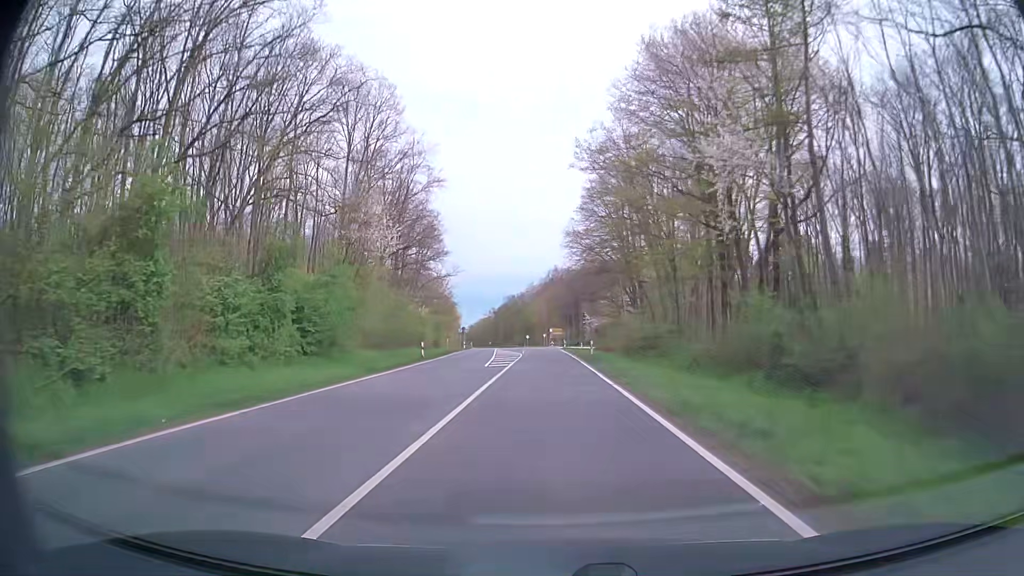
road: secondary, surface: asphalt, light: Day
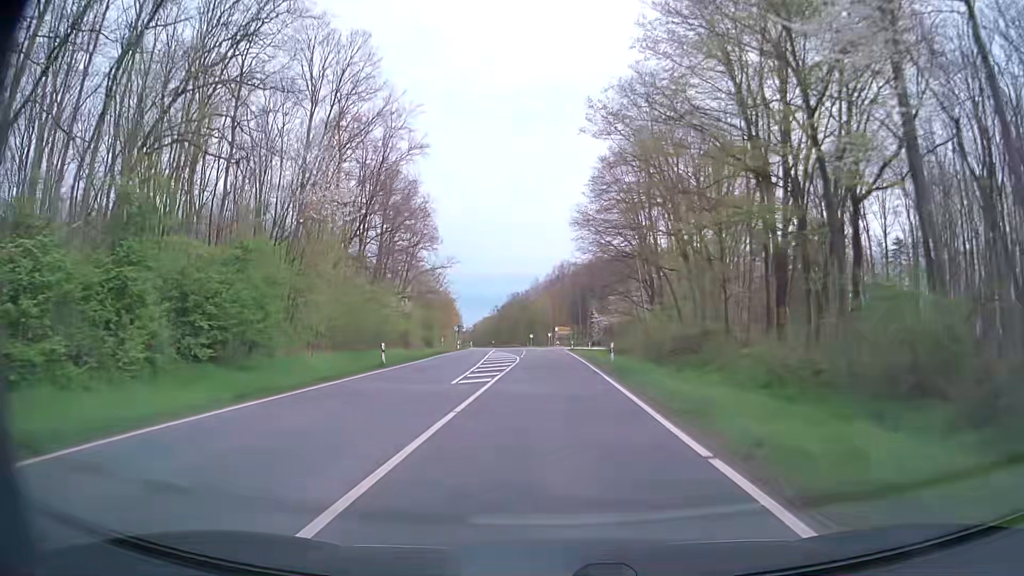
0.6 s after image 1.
(0.0, +10.8) m; -1°
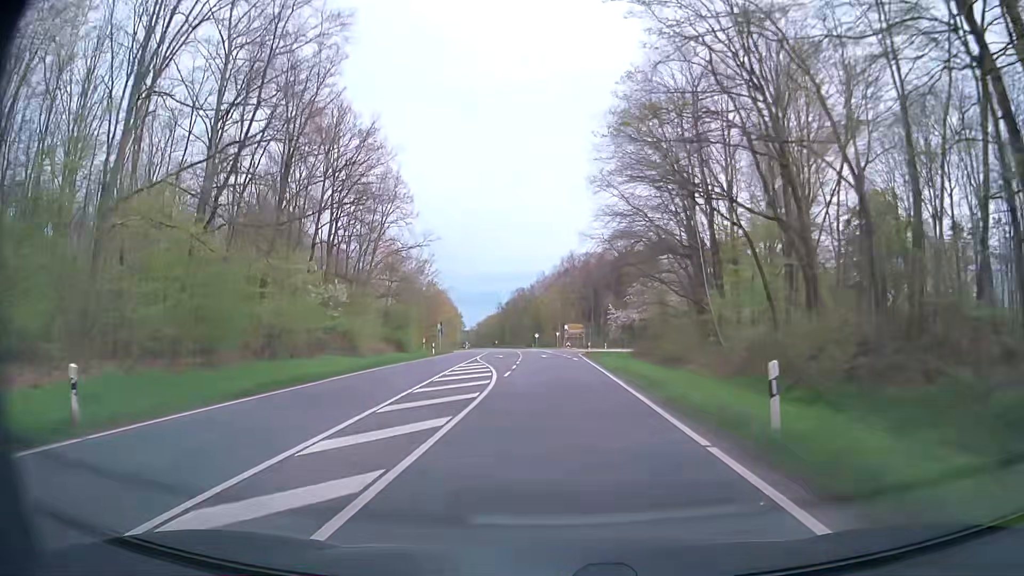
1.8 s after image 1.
(-0.1, +21.7) m; -1°
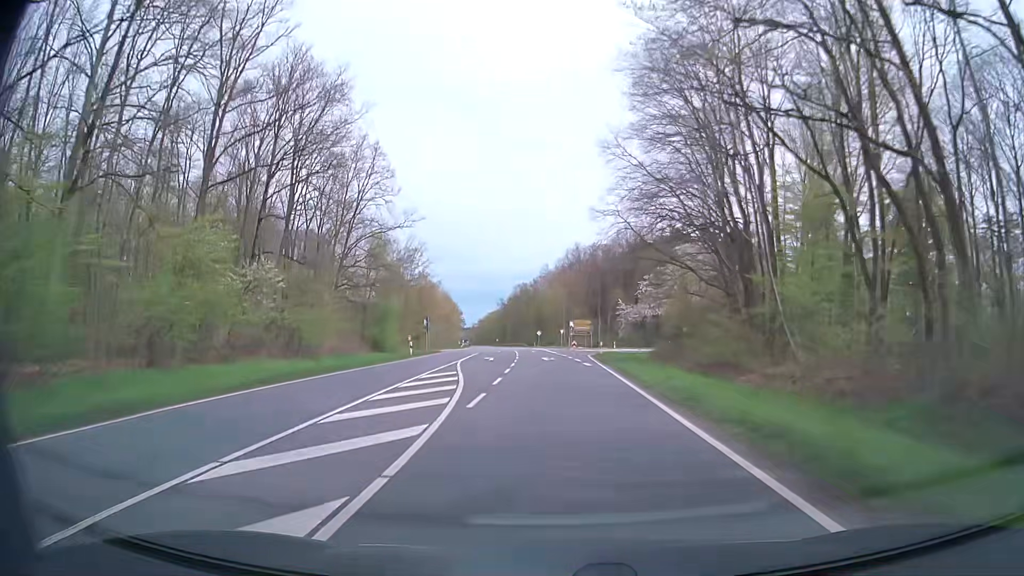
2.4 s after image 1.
(0.0, +10.8) m; 0°
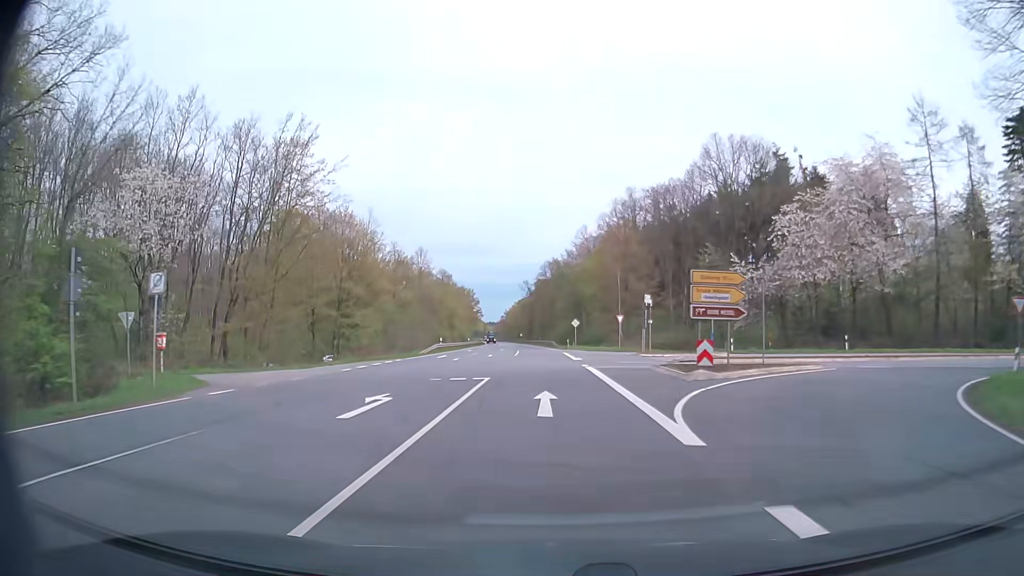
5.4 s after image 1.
(-1.5, +54.1) m; -3°
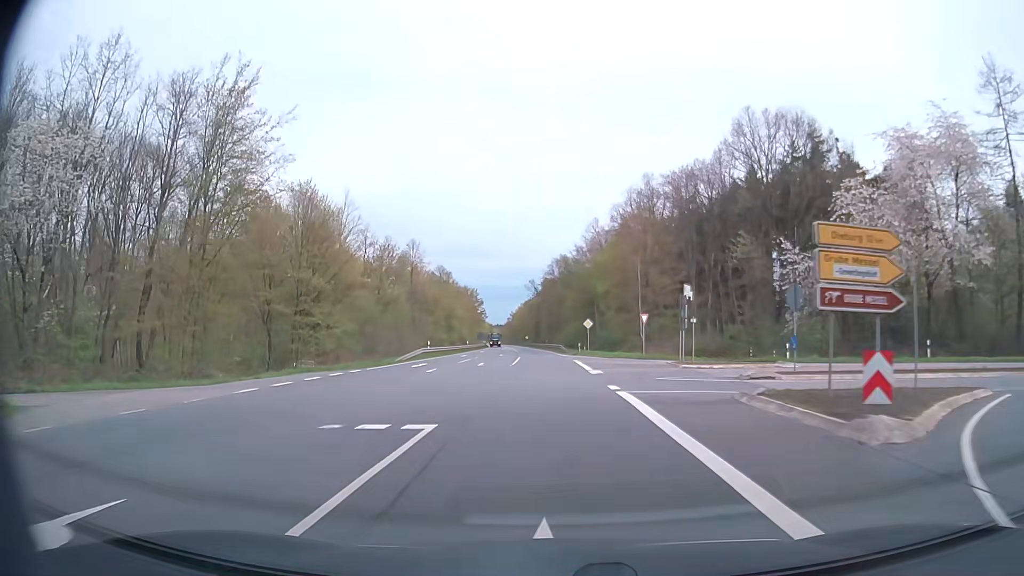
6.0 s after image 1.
(-0.1, +10.8) m; -1°
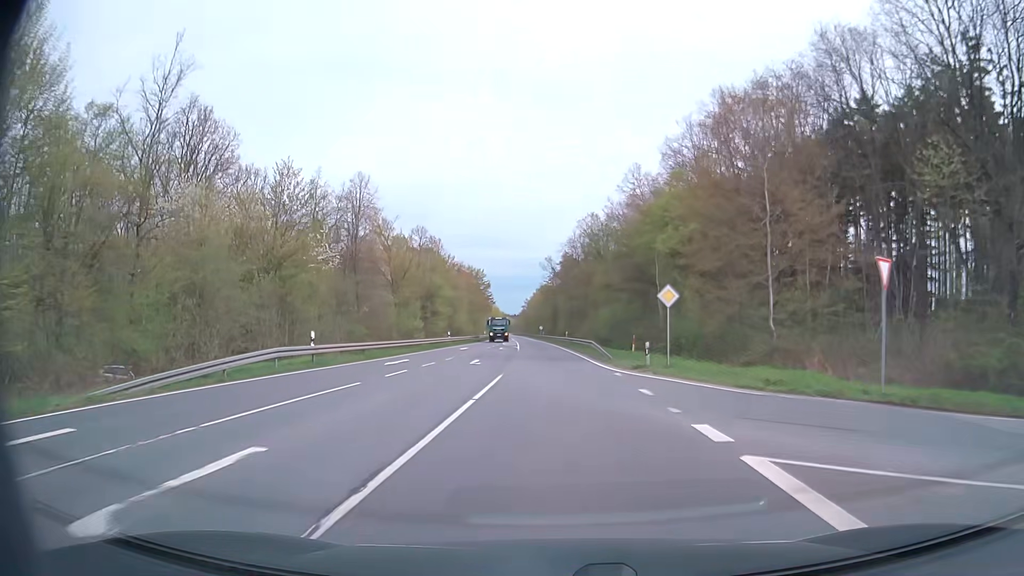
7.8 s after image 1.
(-0.6, +32.5) m; -2°
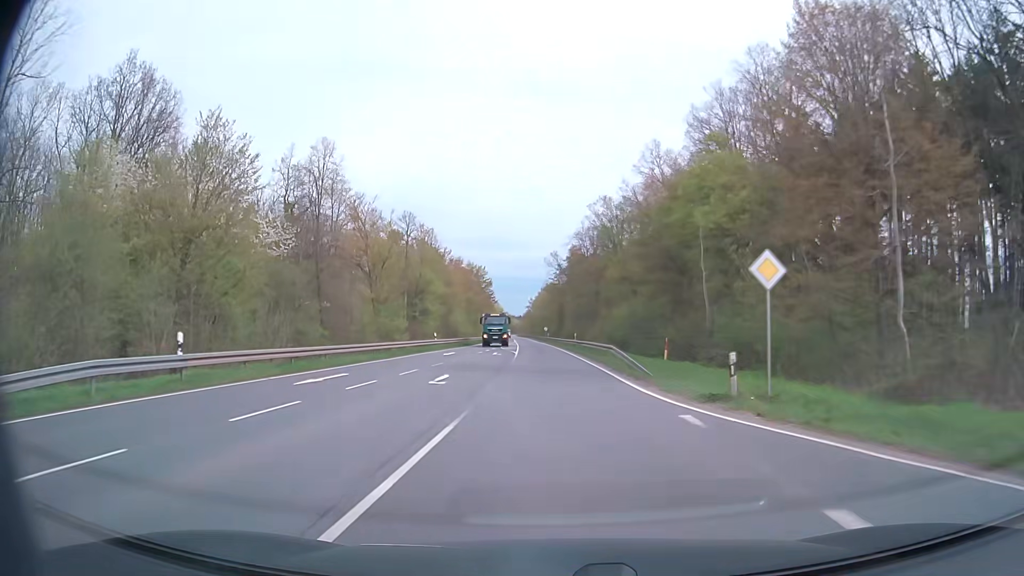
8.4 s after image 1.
(0.0, +10.8) m; 0°
(0, +10) (0, +20) (0, +30) (-1, +40) (-1, +50) (-1, +60) (-2, +70) (-3, +80) (-3, +90) (-4, +100) m
